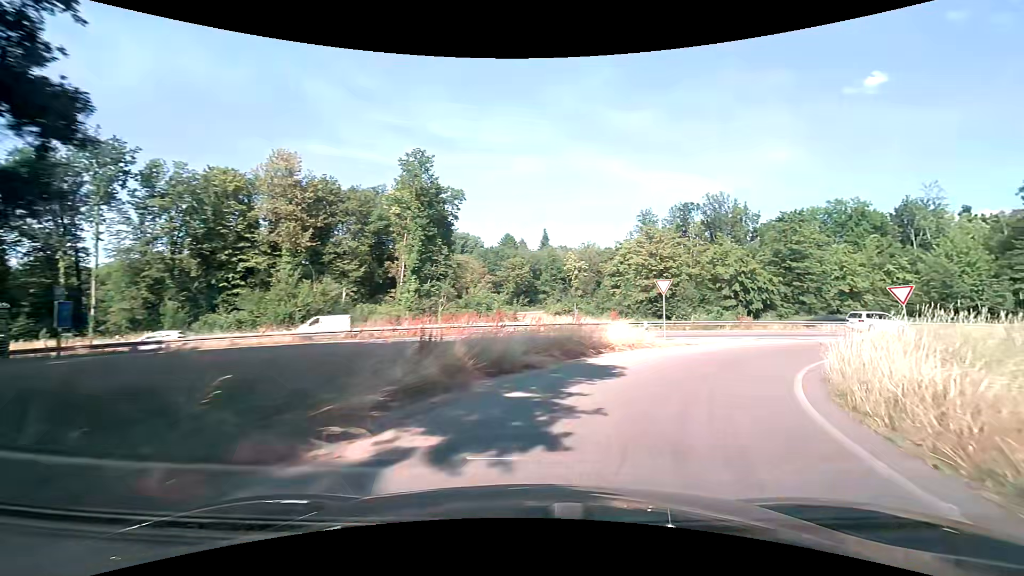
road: trunk_link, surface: asphalt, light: Day
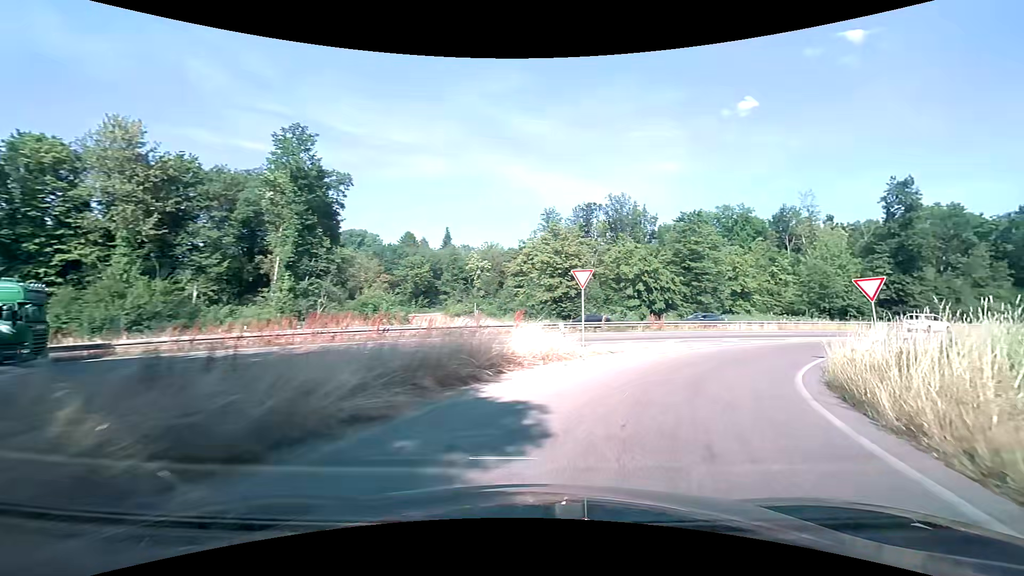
(+0.6, +6.0) m; +11°
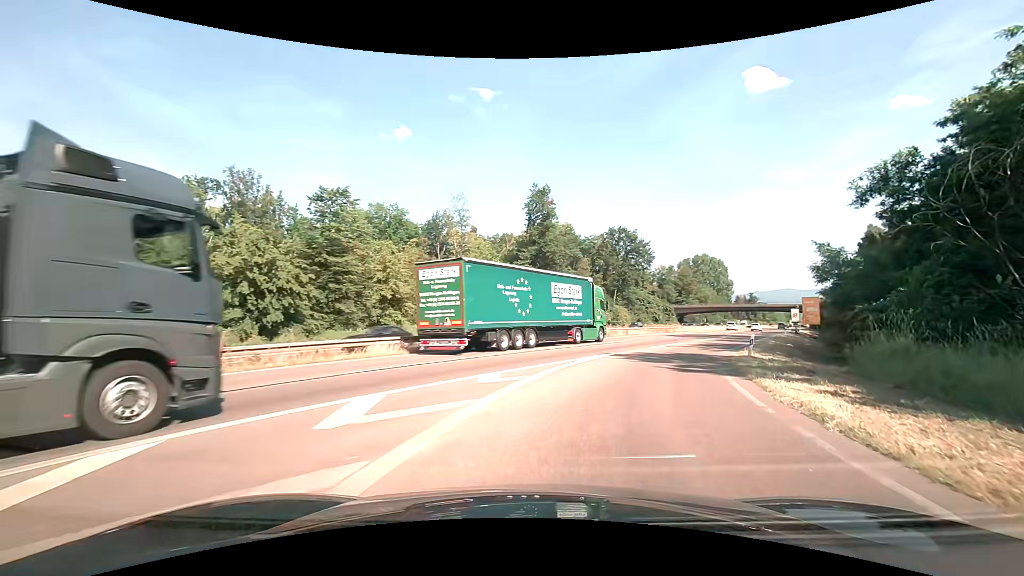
(+7.5, +20.6) m; +38°
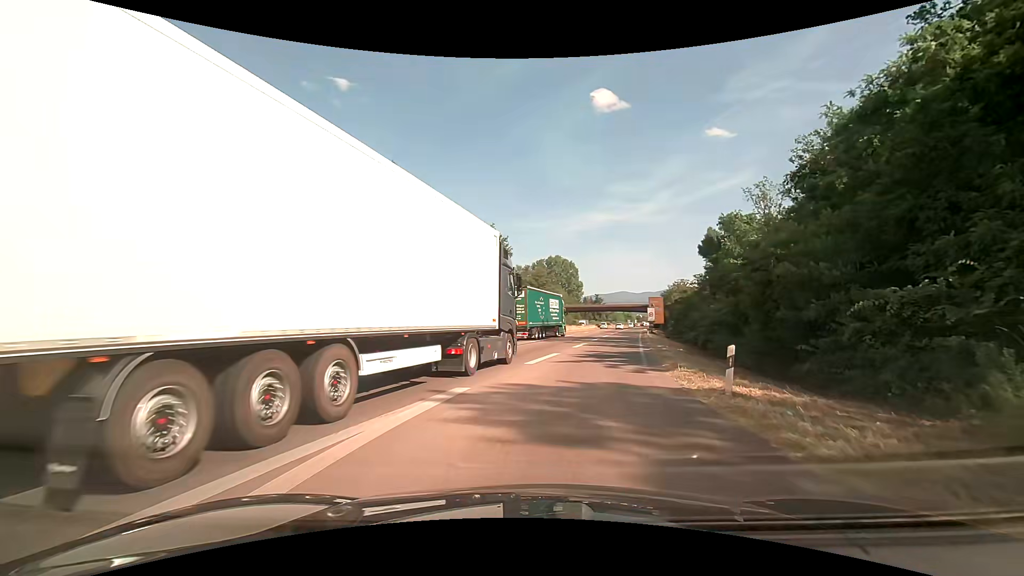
(+1.9, +12.1) m; +16°
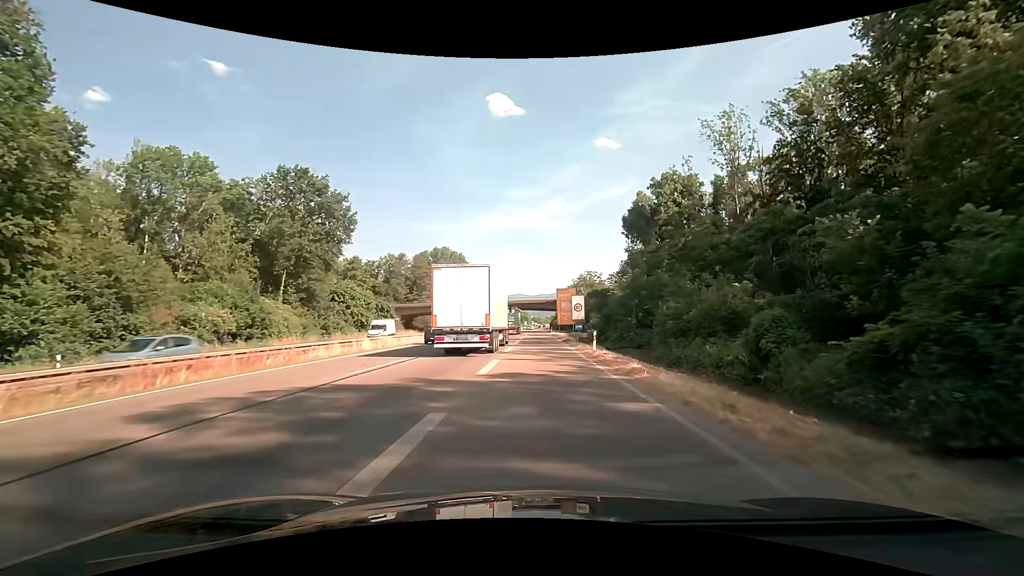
(+6.2, +38.4) m; +12°
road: trunk
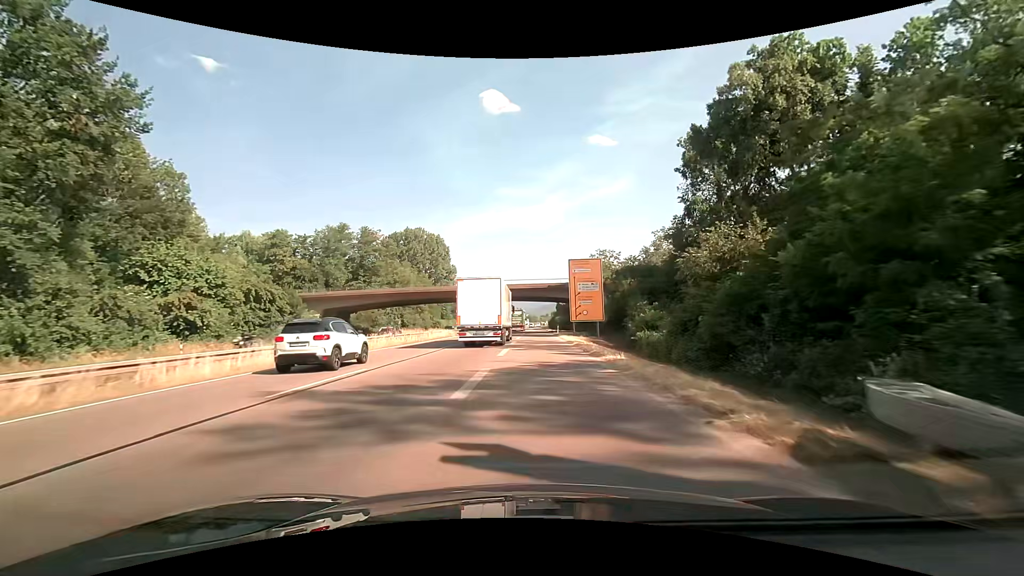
(+0.3, +41.3) m; 0°
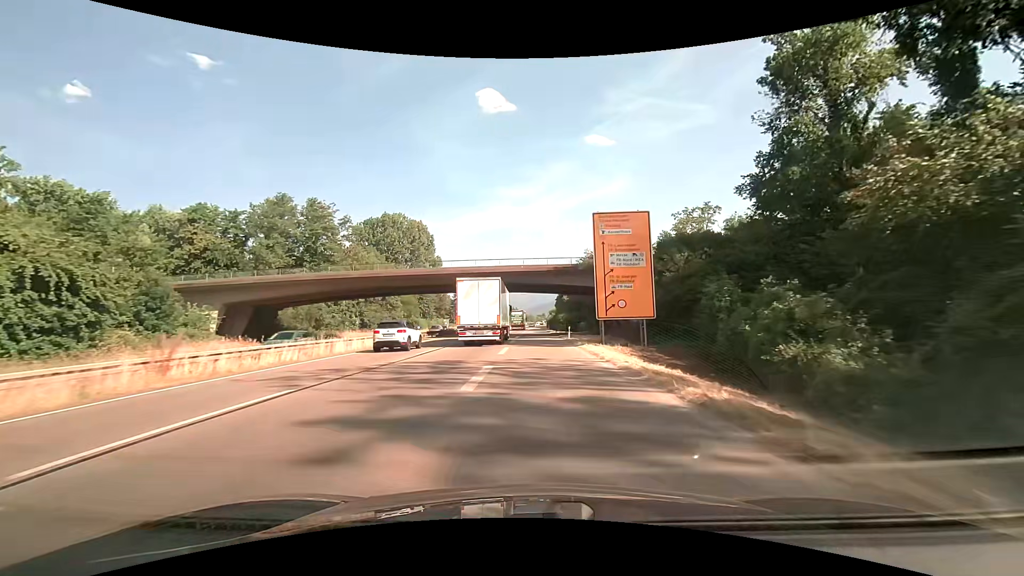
(0.0, +23.2) m; +1°
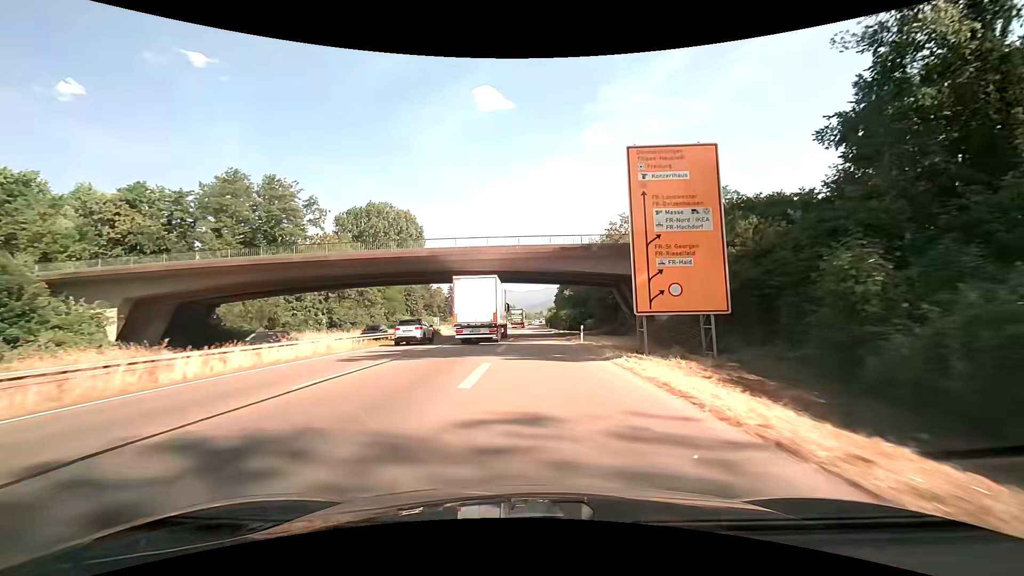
(0.0, +11.9) m; 0°
(0, +10) (0, +20) (0, +30) (-1, +40) (-1, +50) (-2, +60) (-2, +70) (-3, +80) (-3, +90) (-3, +100) m
